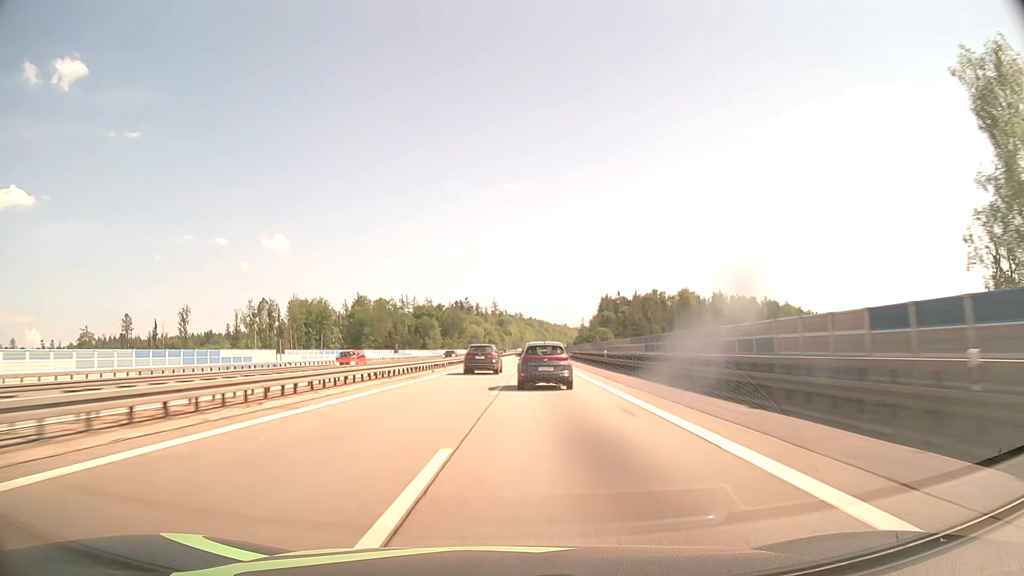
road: motorway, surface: asphalt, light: Day
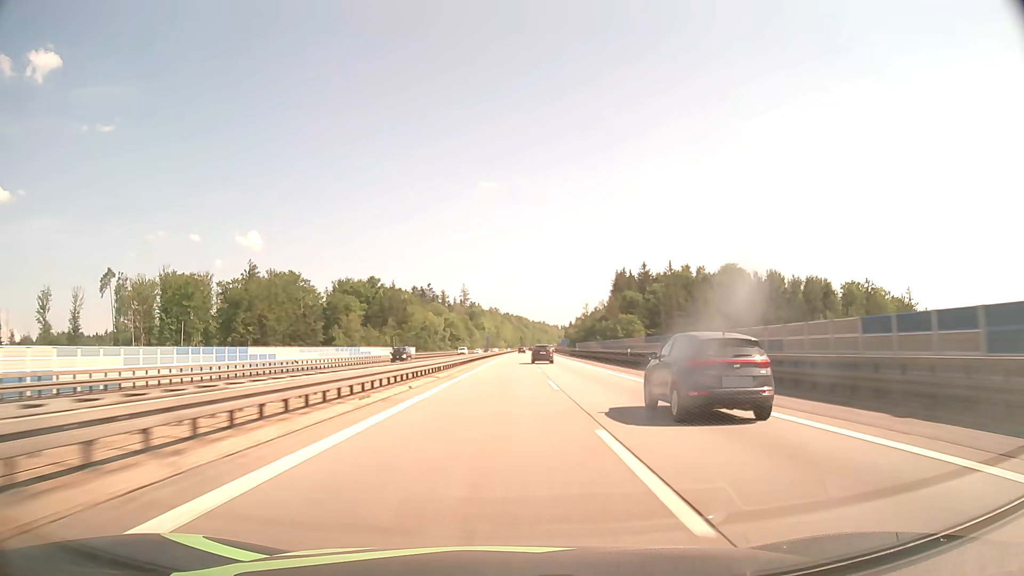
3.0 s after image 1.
(+1.8, +105.0) m; +2°
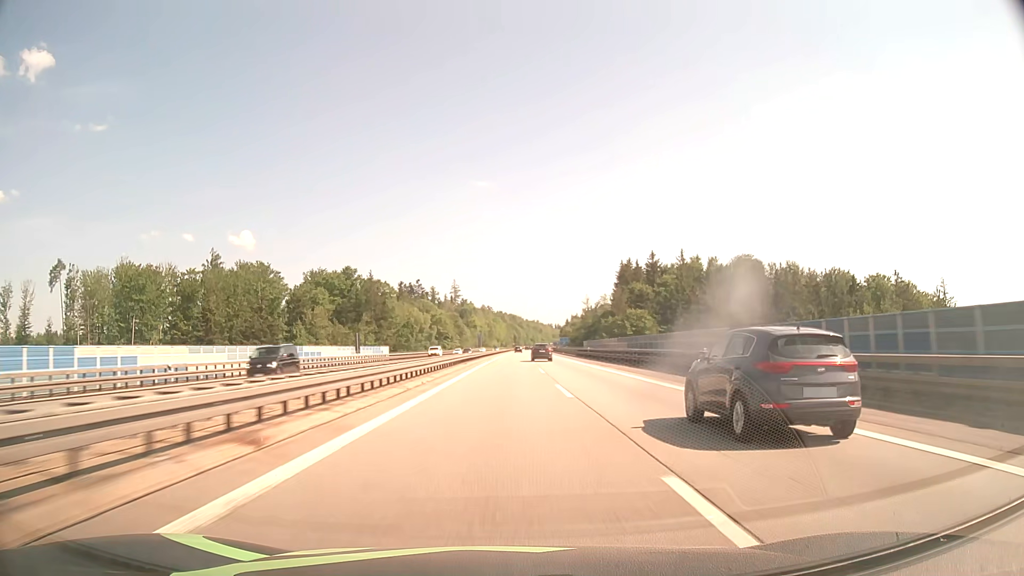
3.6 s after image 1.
(+0.1, +21.9) m; +1°
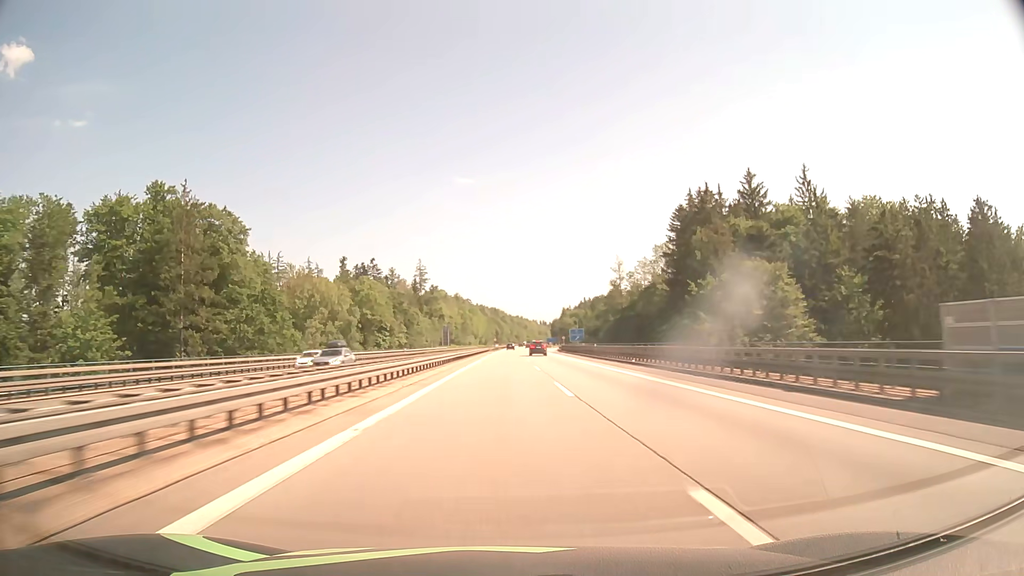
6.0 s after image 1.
(+1.3, +89.6) m; +1°
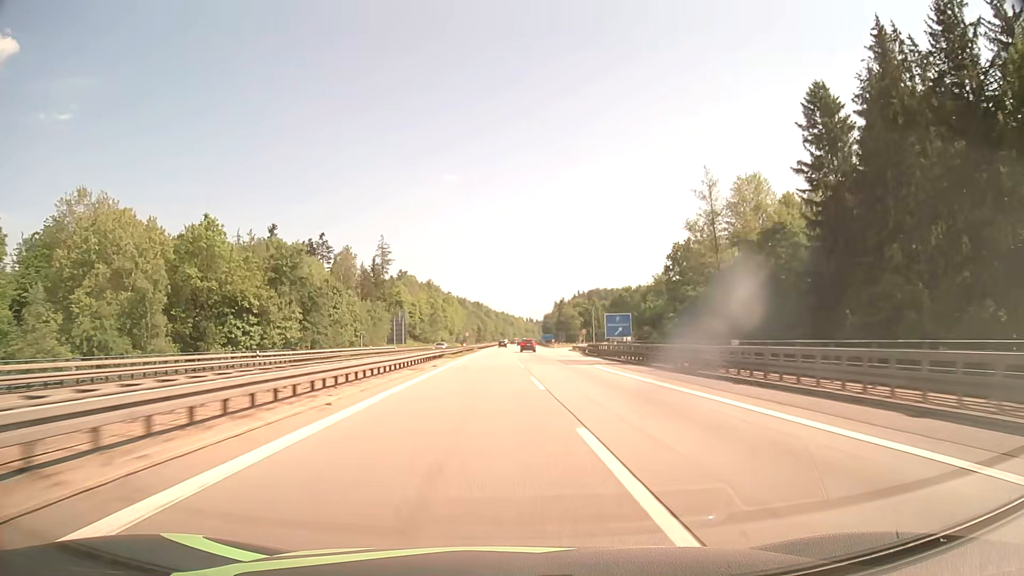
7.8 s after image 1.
(+0.8, +65.3) m; +1°
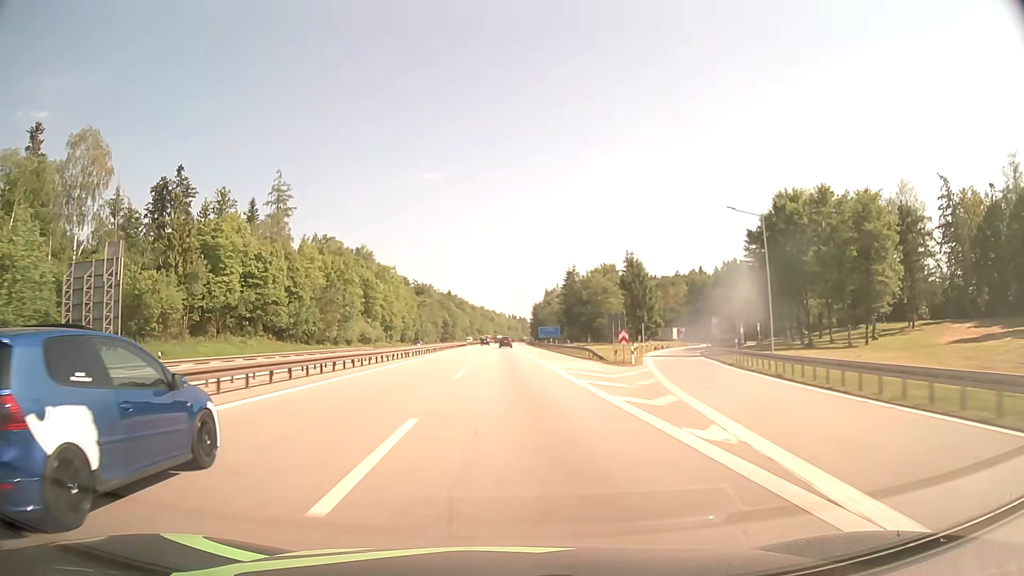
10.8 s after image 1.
(+2.3, +101.3) m; +2°
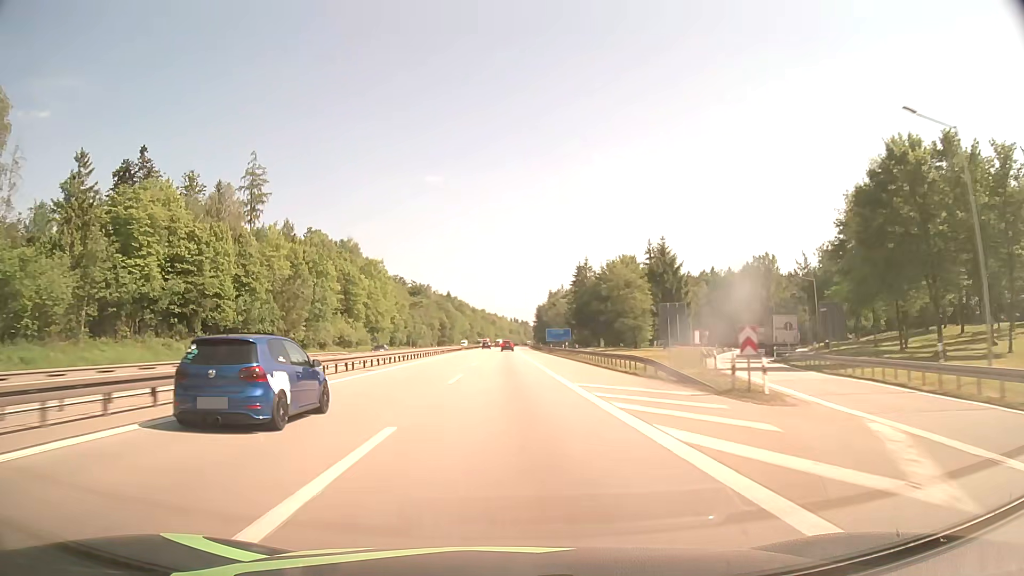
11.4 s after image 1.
(0.0, +18.9) m; 0°
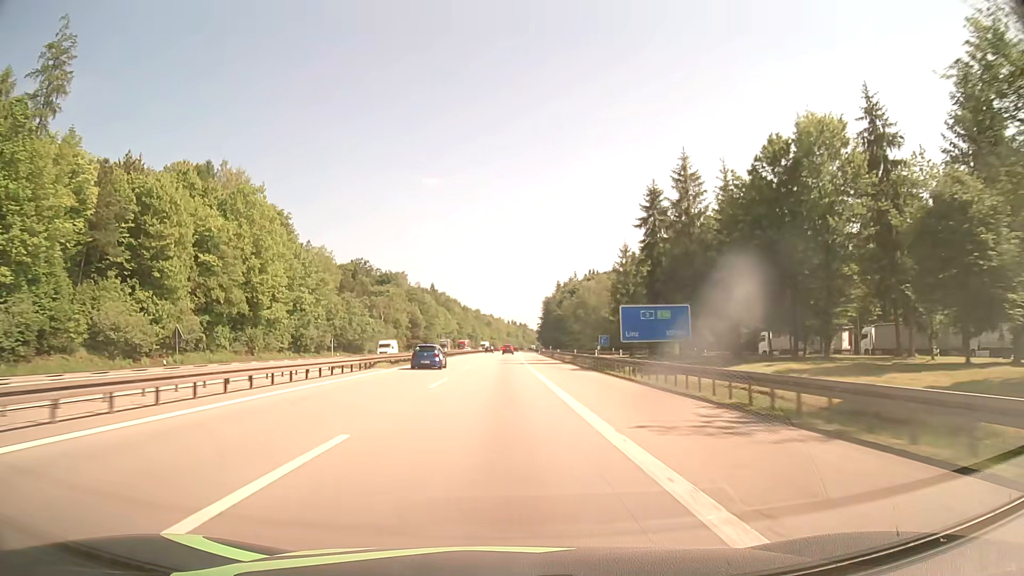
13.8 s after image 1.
(0.0, +73.2) m; 0°
(0, +10) (0, +20) (0, +30) (0, +40) (0, +50) (0, +60) (0, +70) (0, +80) (0, +90) (0, +100) m
